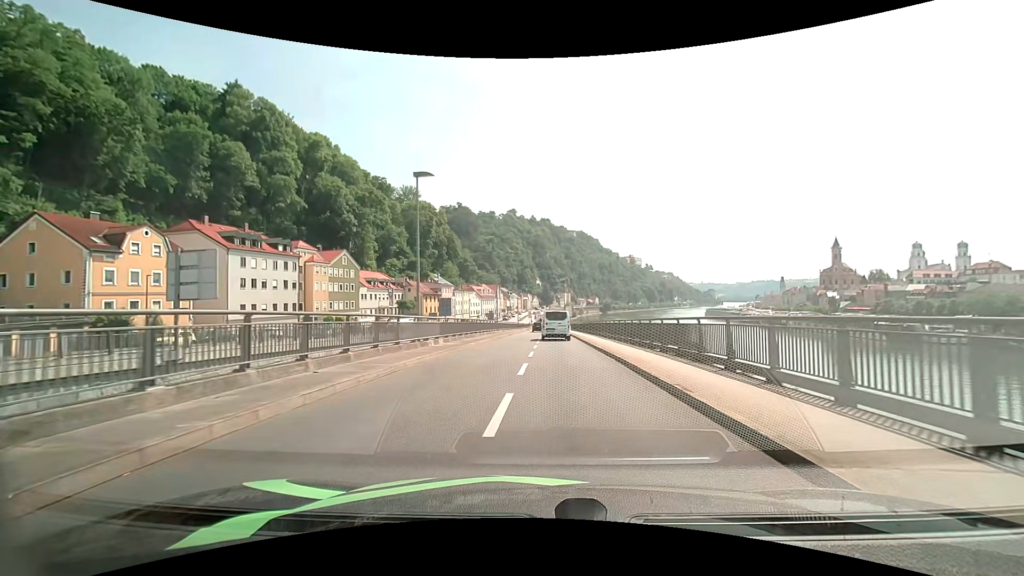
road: primary_link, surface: asphalt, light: Day
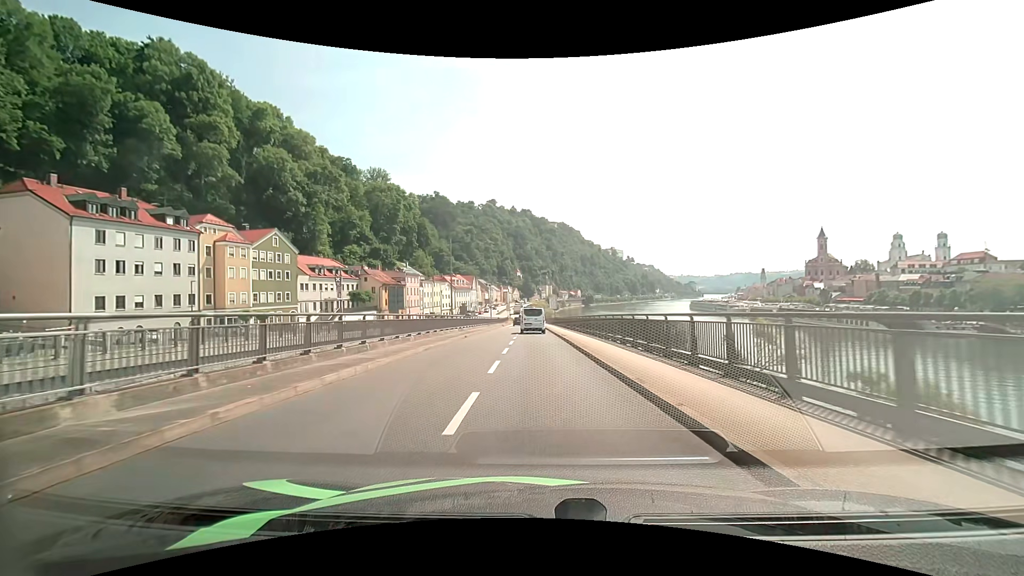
(+0.5, +18.2) m; +2°
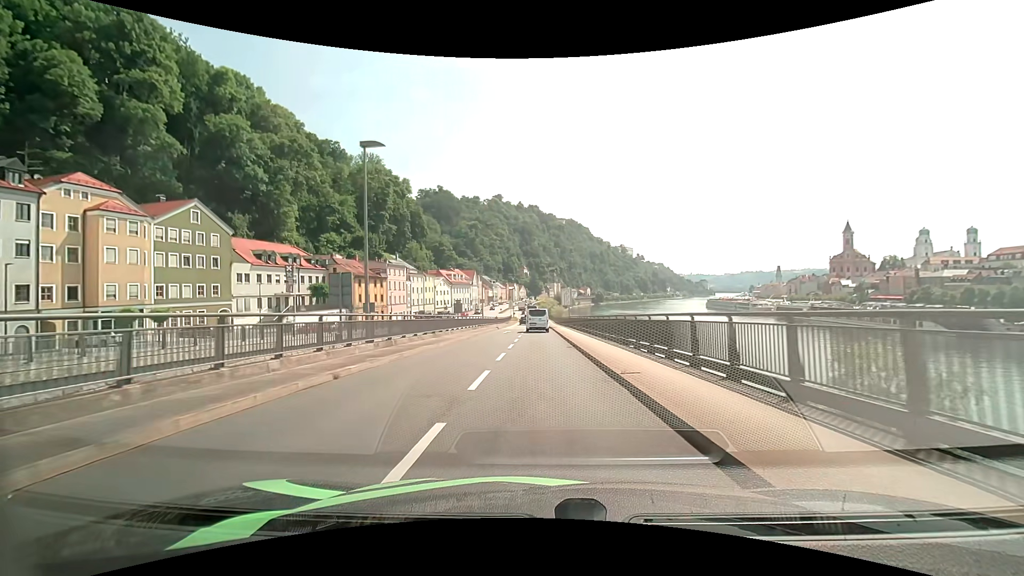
(-0.1, +20.9) m; -1°
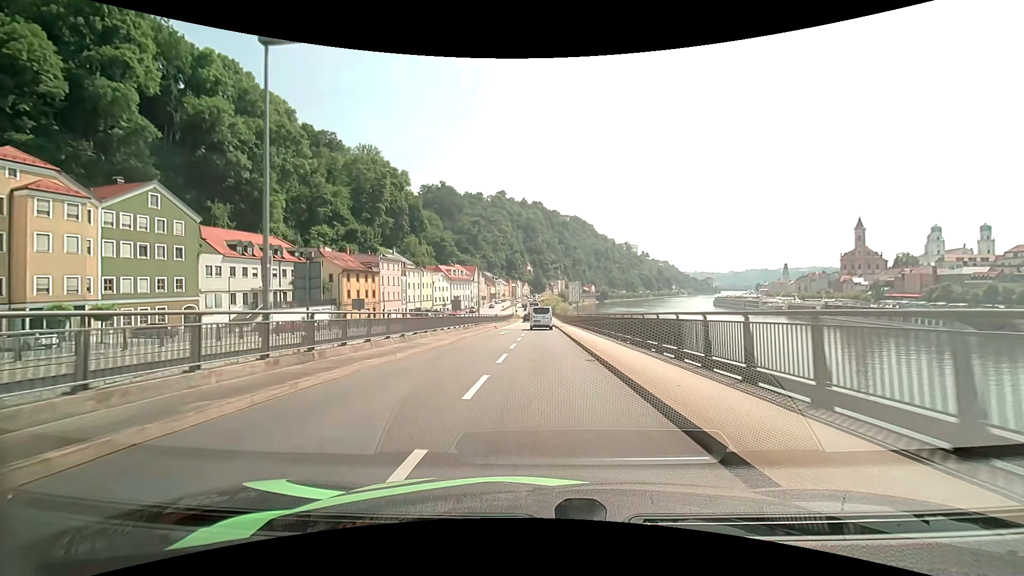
(0.0, +7.3) m; 0°
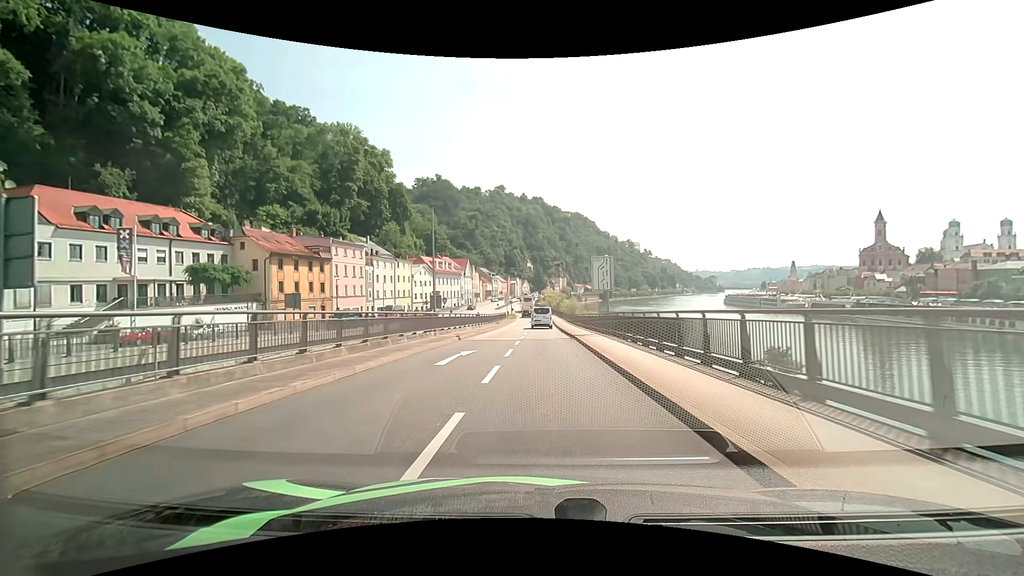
(-0.1, +22.3) m; 0°
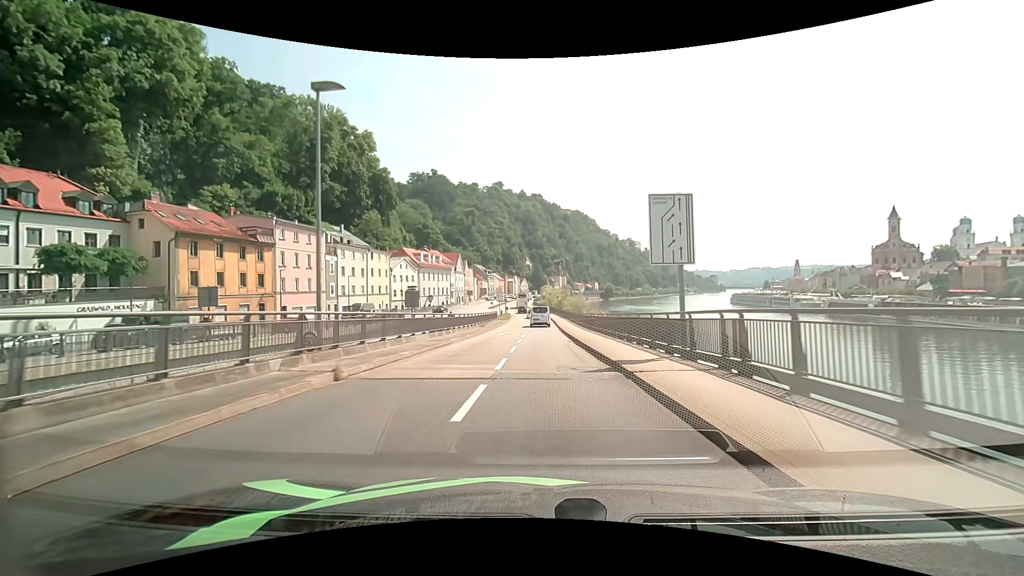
(+0.1, +15.4) m; 0°
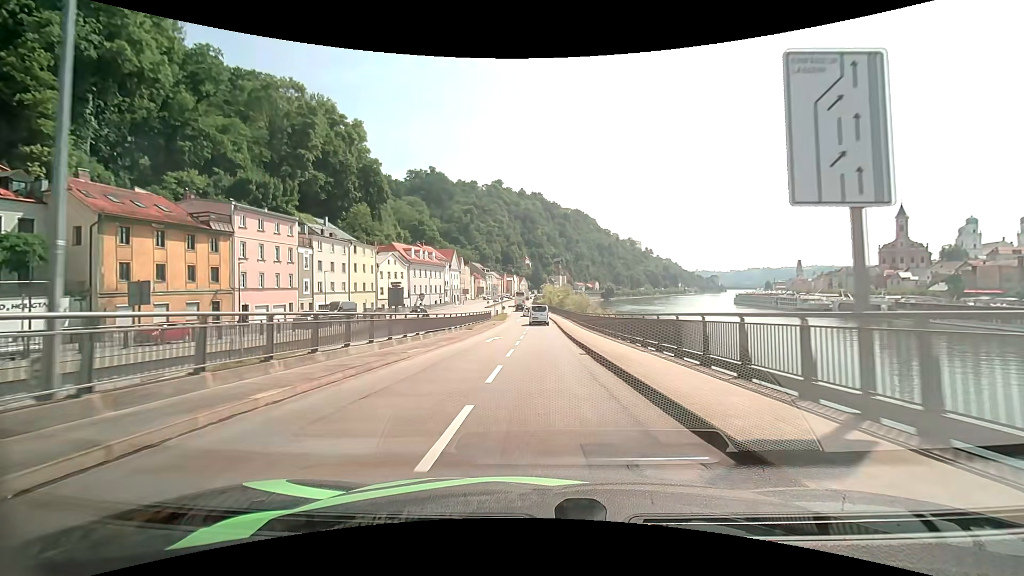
(0.0, +7.8) m; 0°
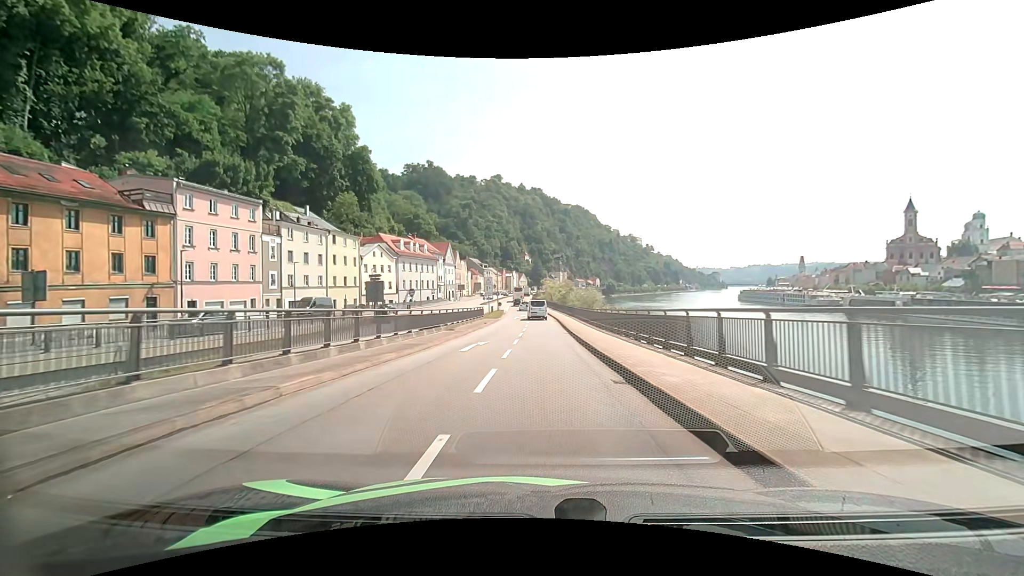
(0.0, +7.9) m; 0°
(0, +10) (0, +20) (0, +30) (0, +40) (0, +50) (-1, +60) (-2, +70) (-2, +80) (-3, +90) (-4, +100) m
